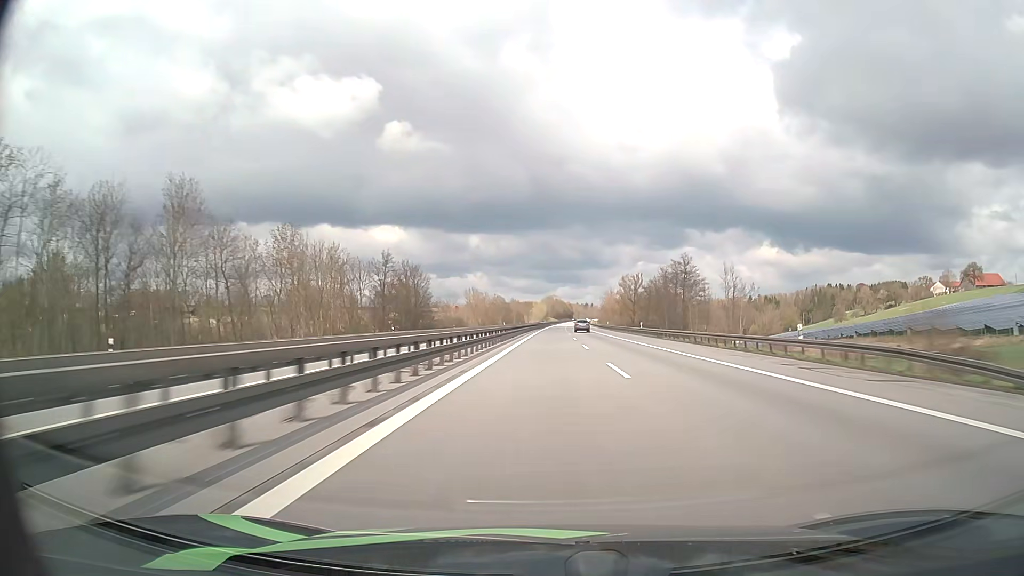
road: motorway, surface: asphalt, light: Day
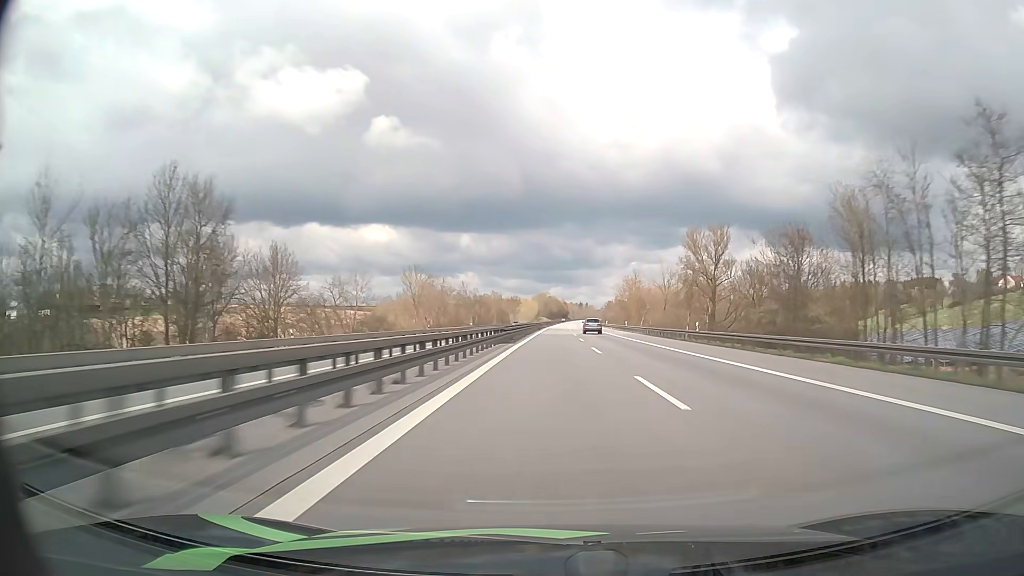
(+0.3, +78.8) m; +1°
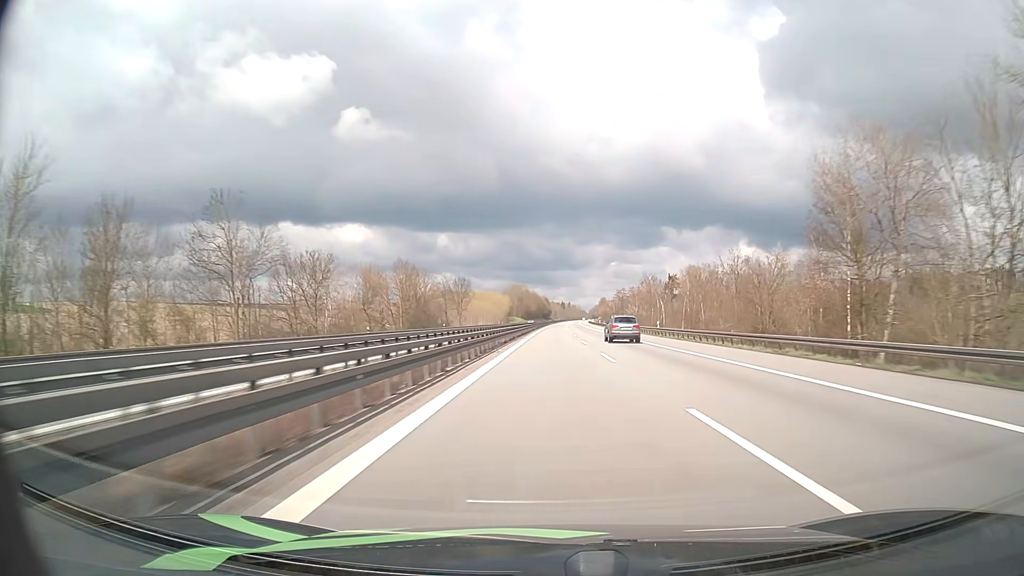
(+2.3, +132.8) m; +2°
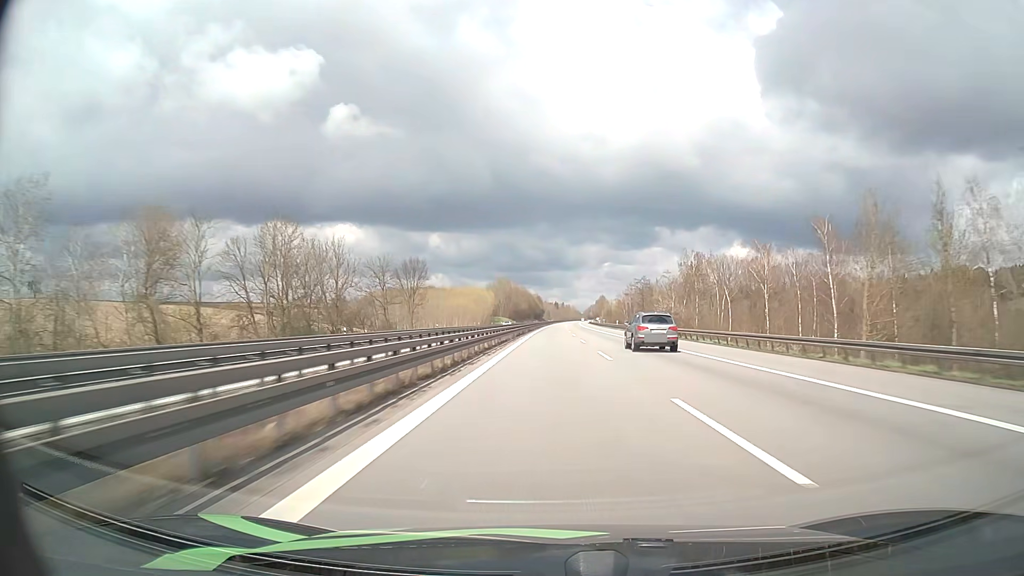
(+0.4, +53.4) m; +1°
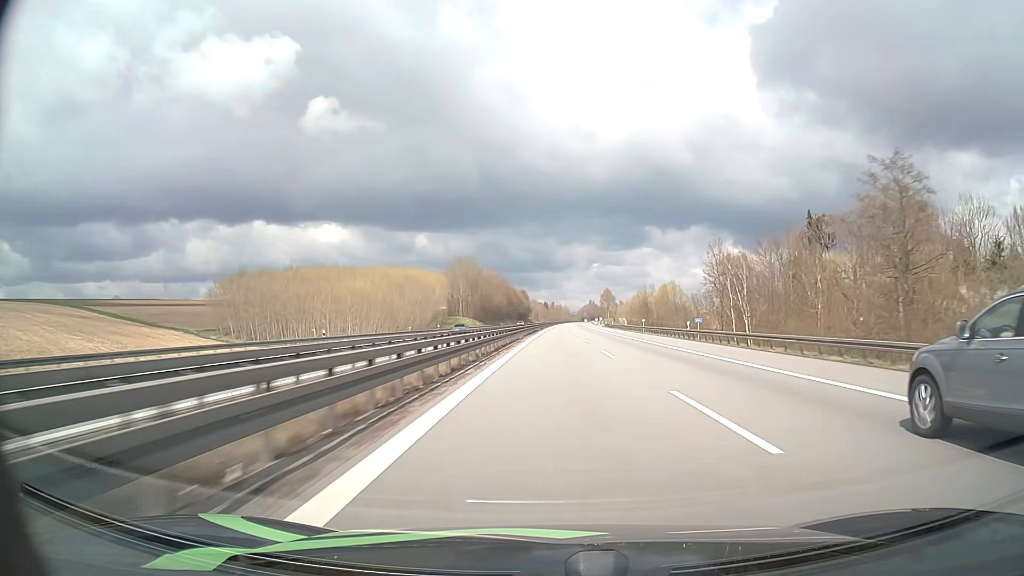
(+0.7, +107.1) m; +1°
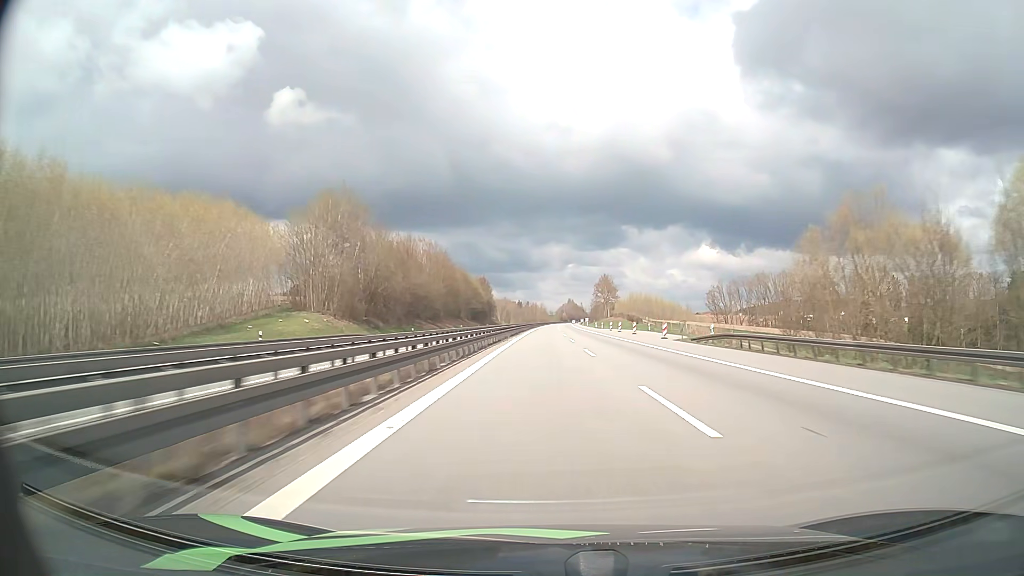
(+1.9, +107.8) m; +2°
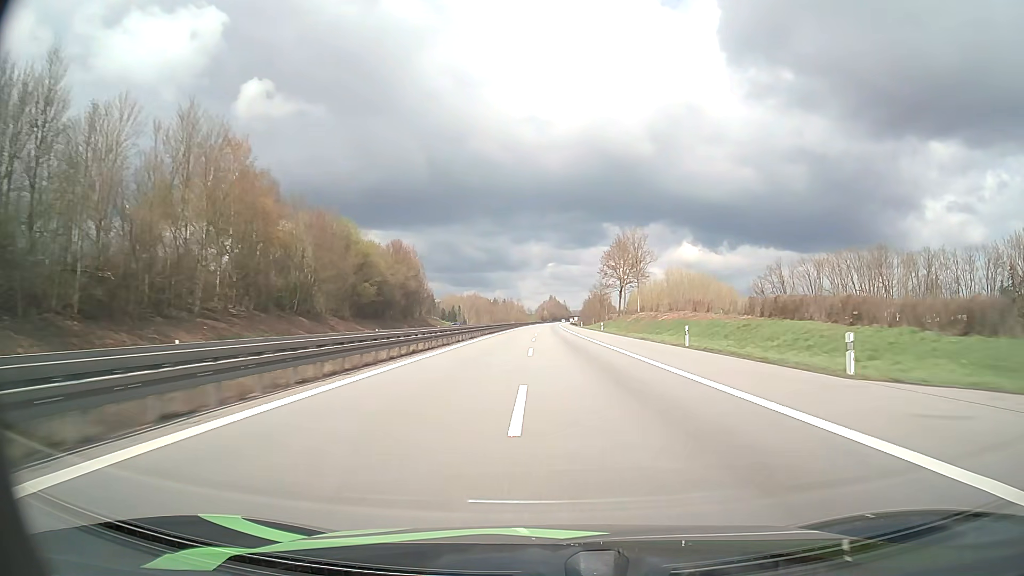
(+2.3, +108.4) m; +2°
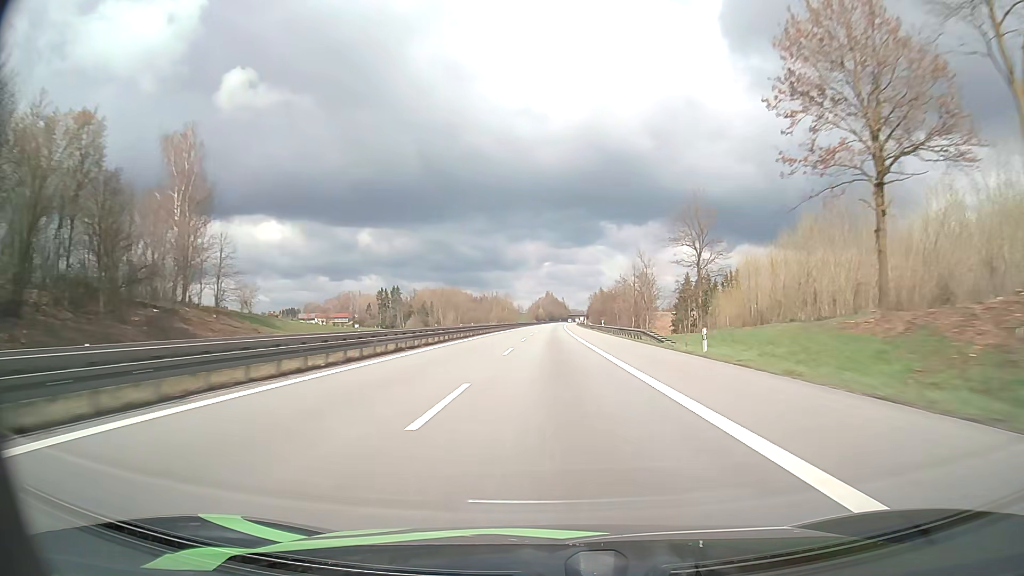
(+0.3, +108.2) m; 0°
(0, +10) (0, +20) (0, +30) (0, +40) (0, +50) (0, +60) (0, +70) (0, +80) (0, +90) (+1, +100) m
